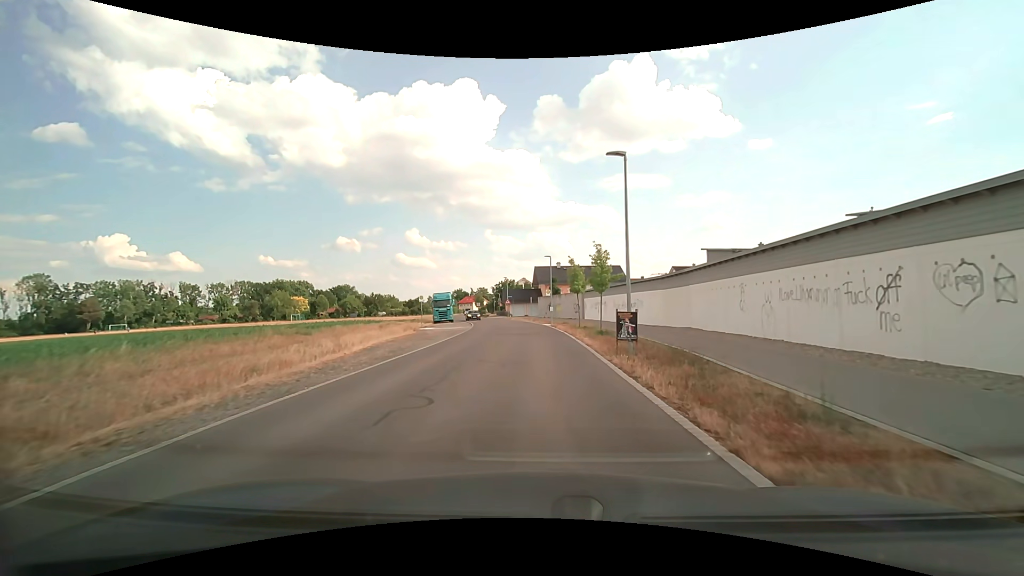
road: residential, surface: asphalt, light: Day
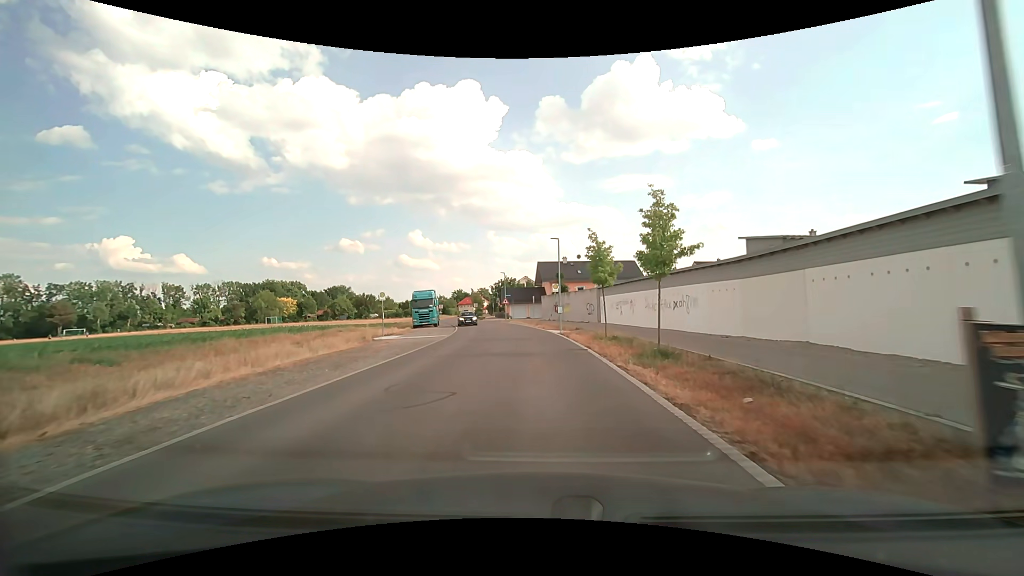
(0.0, +12.1) m; 0°
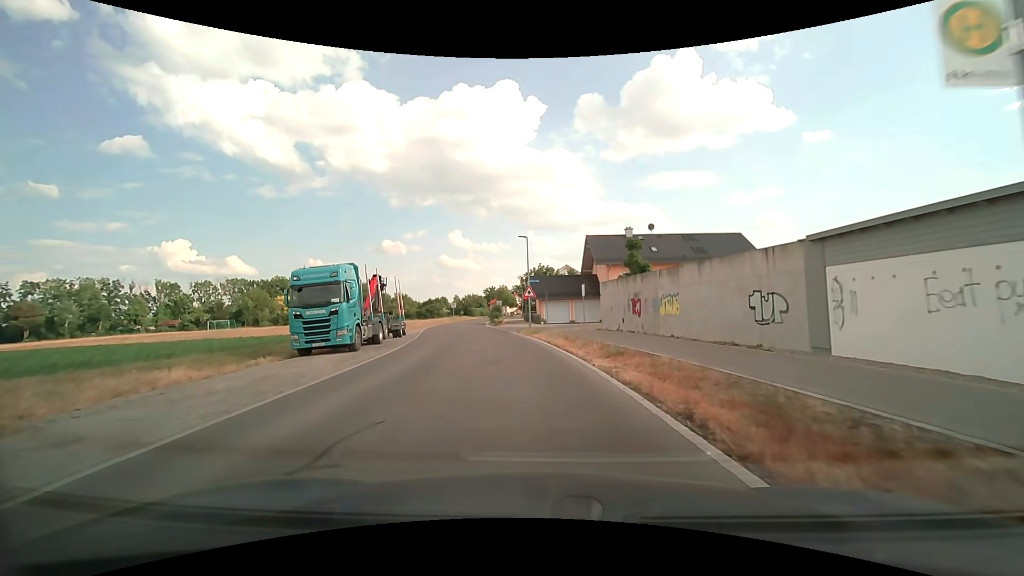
(-0.8, +31.1) m; -4°
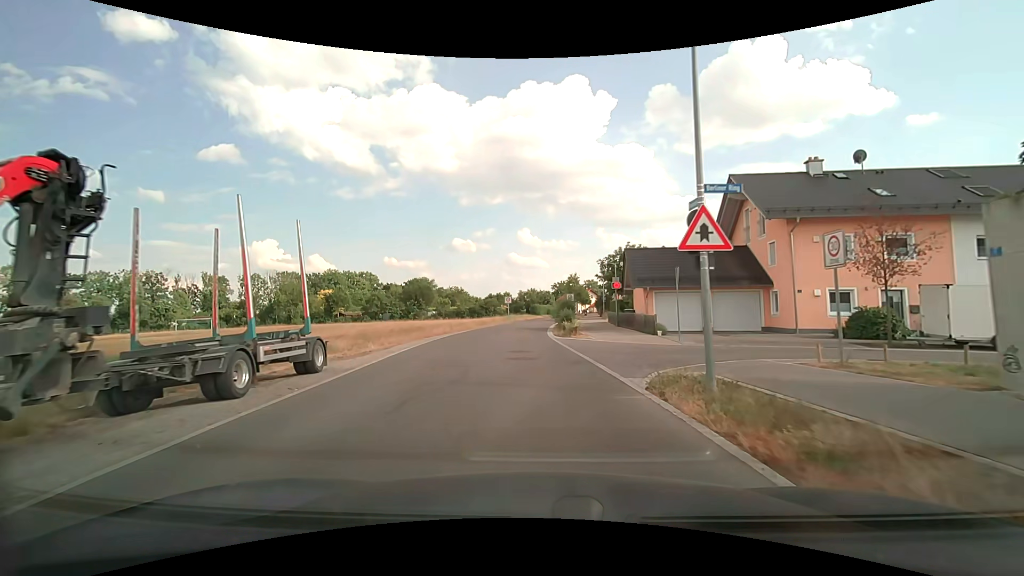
(-1.8, +23.7) m; -8°
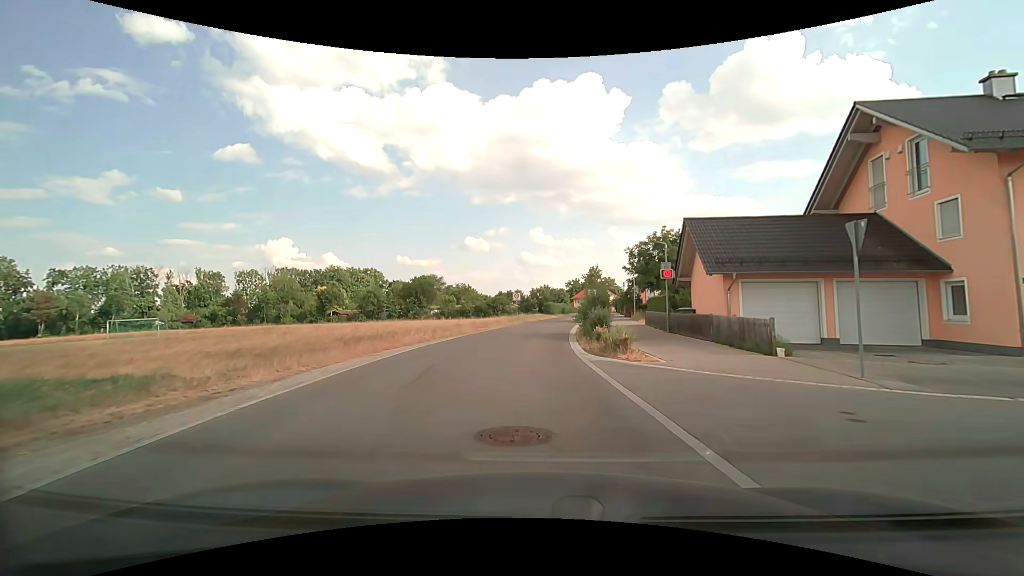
(-0.1, +11.0) m; -2°
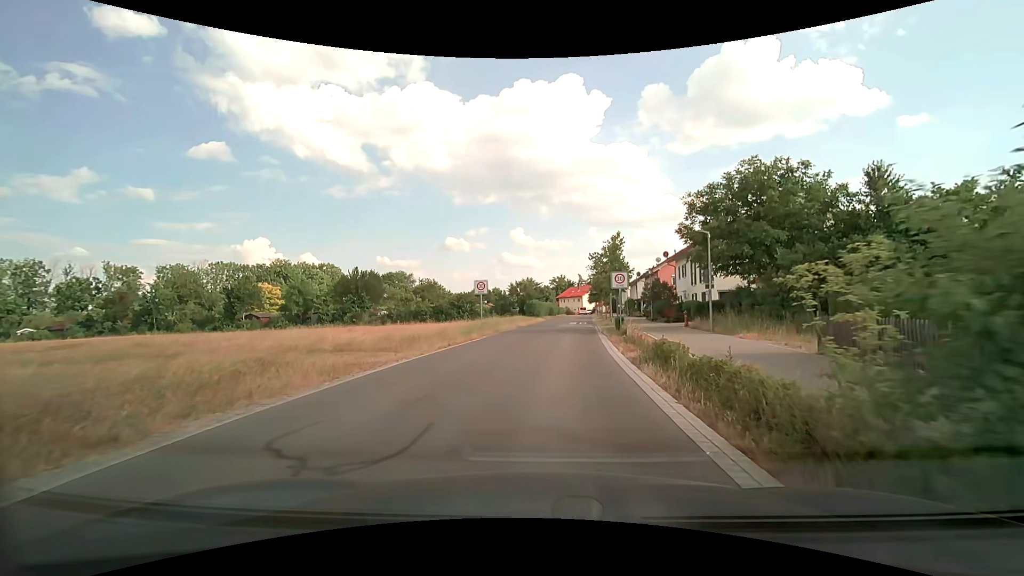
(+0.1, +23.7) m; +2°
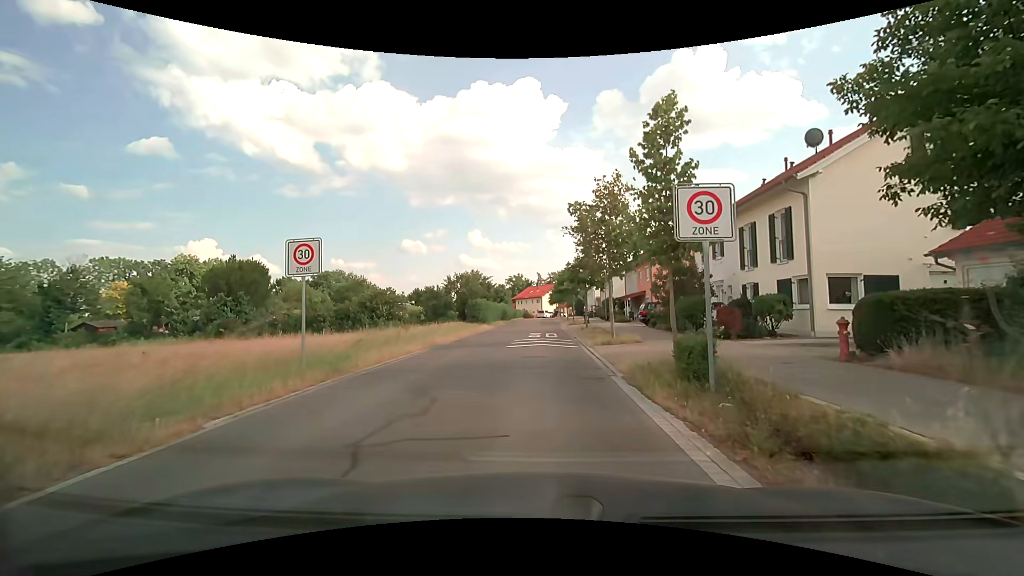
(+1.0, +19.3) m; +5°
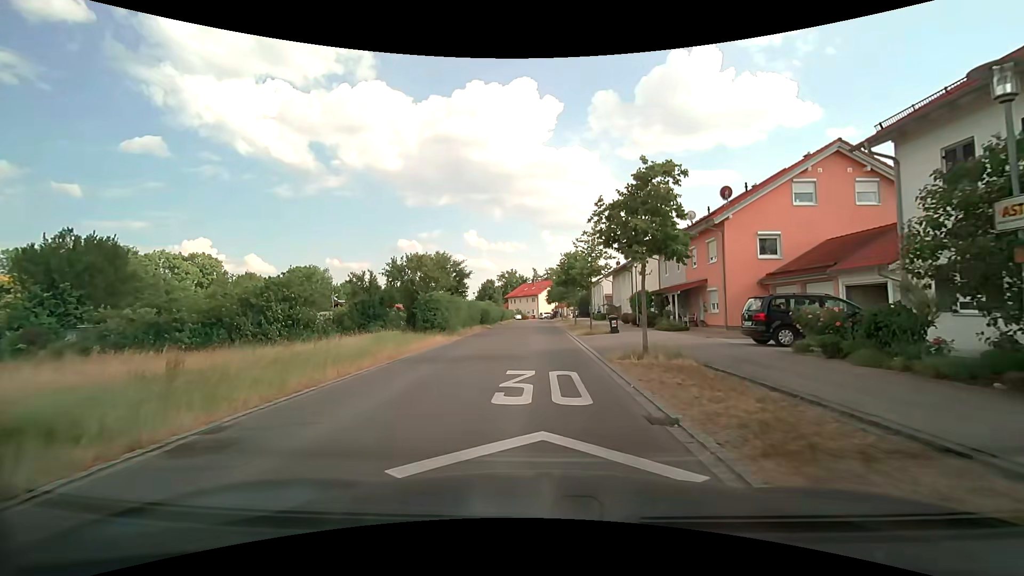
(+0.2, +18.6) m; +1°
(0, +10) (0, +20) (0, +30) (0, +40) (0, +50) (0, +60) (0, +70) (0, +80) (0, +90) (-1, +100) m
